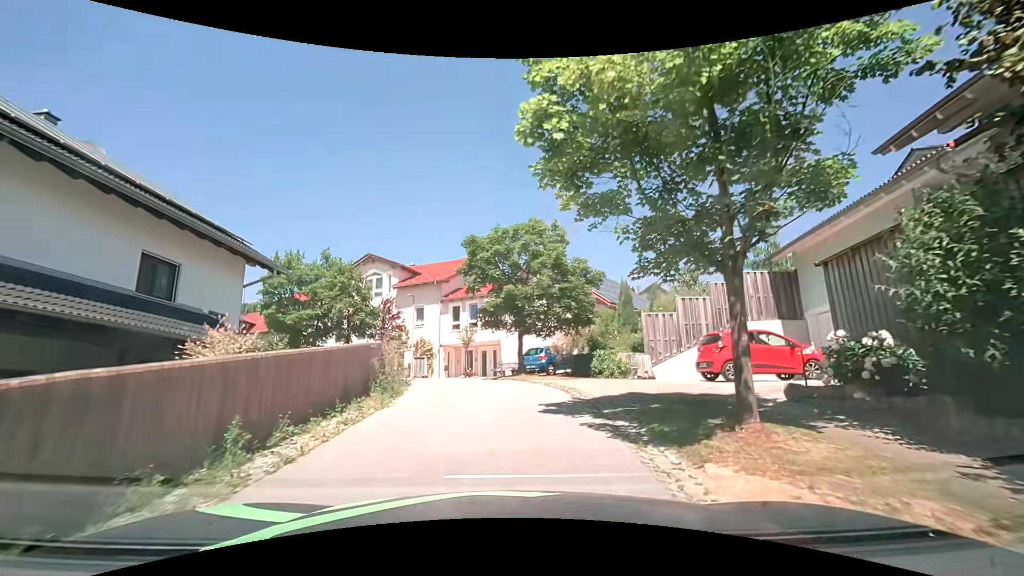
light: Day
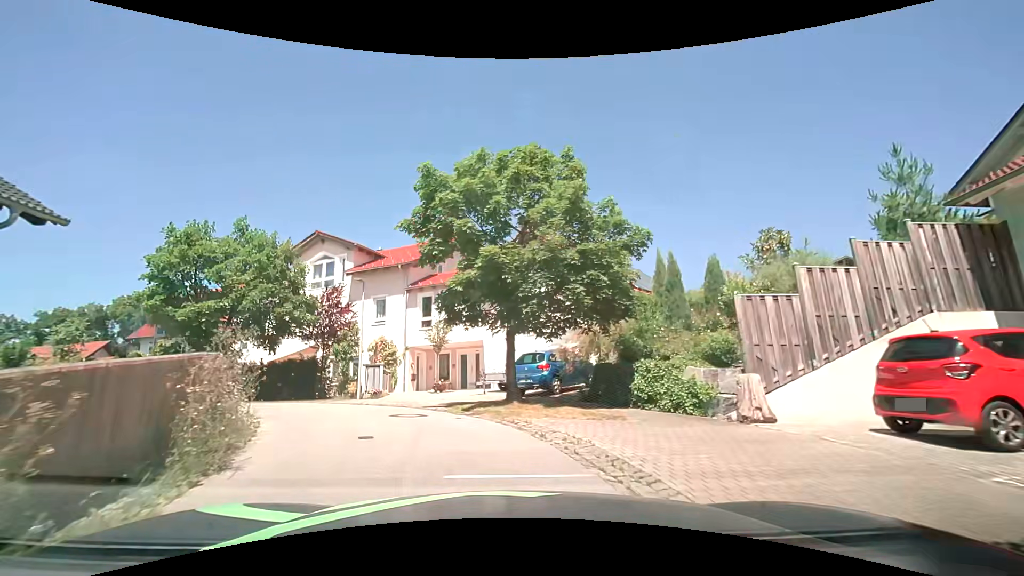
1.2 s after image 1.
(+0.3, +8.4) m; +2°
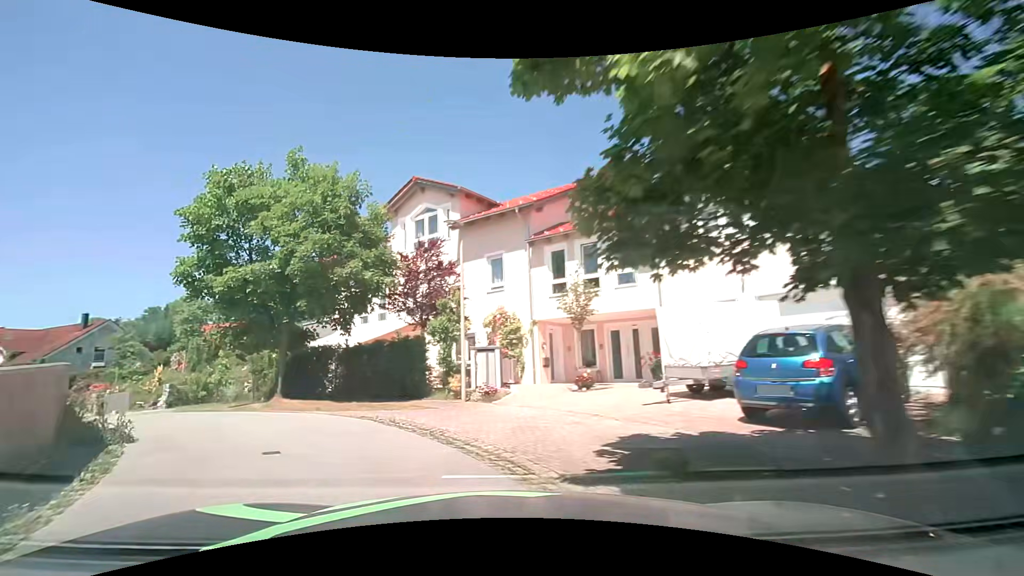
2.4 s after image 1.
(-0.8, +8.5) m; -13°
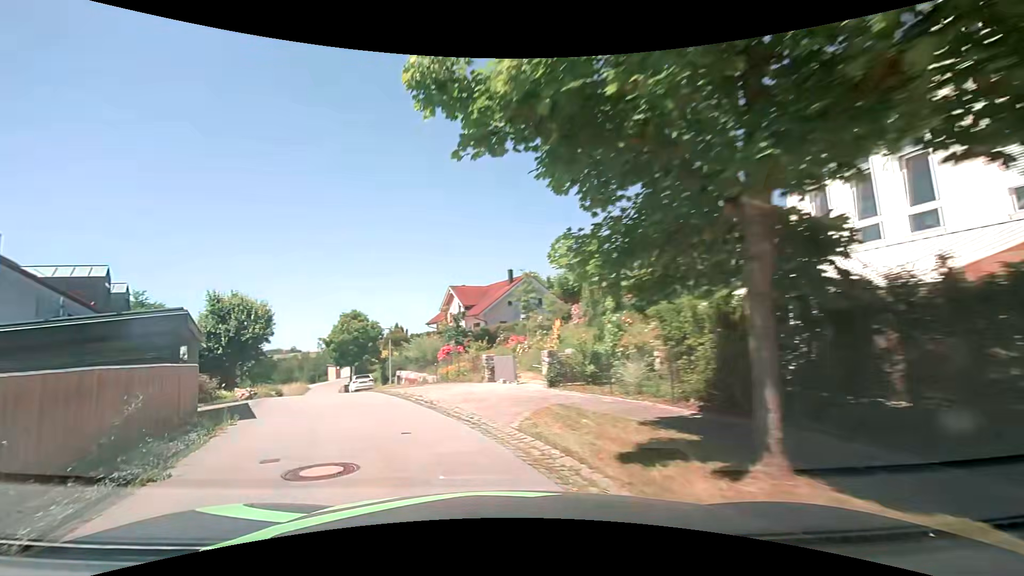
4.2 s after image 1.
(-4.7, +11.9) m; -45°
(-2, +10) (-6, +19) (-10, +28) (-15, +37) (-19, +46) (-22, +56) (-25, +65) (-26, +75) (-20, +83) (-10, +83) m
